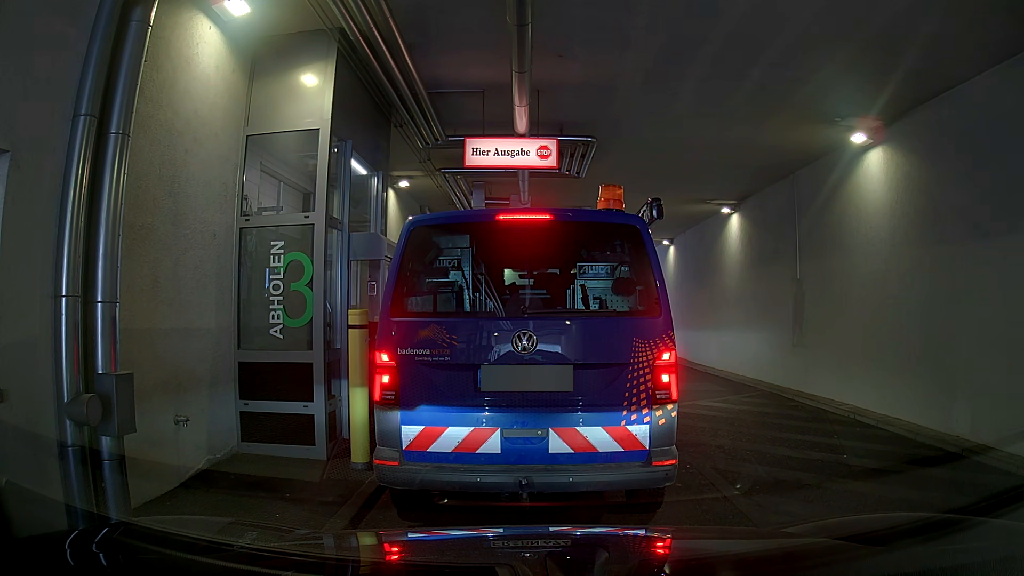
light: Day
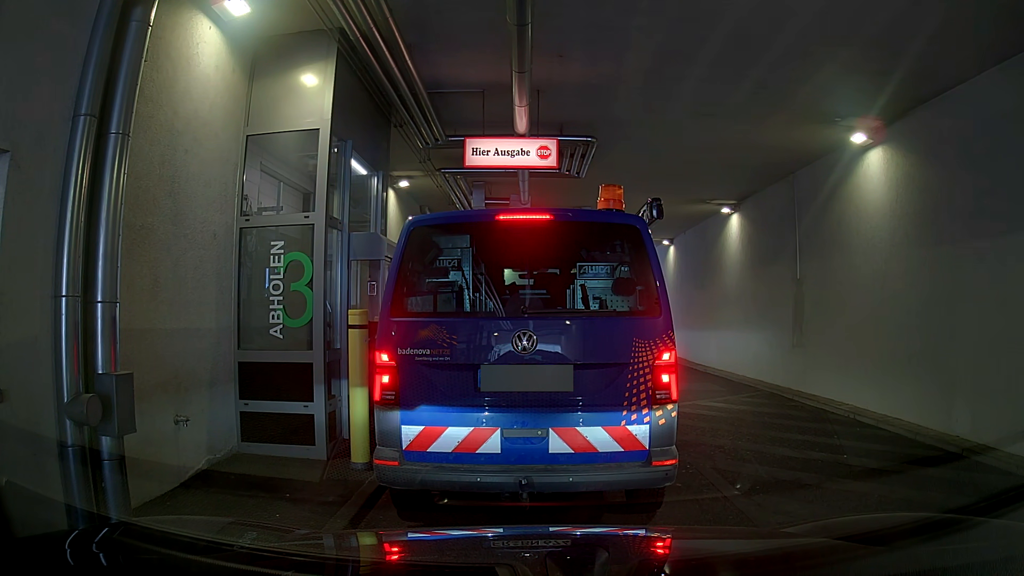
(0.0, 0.0) m; 0°
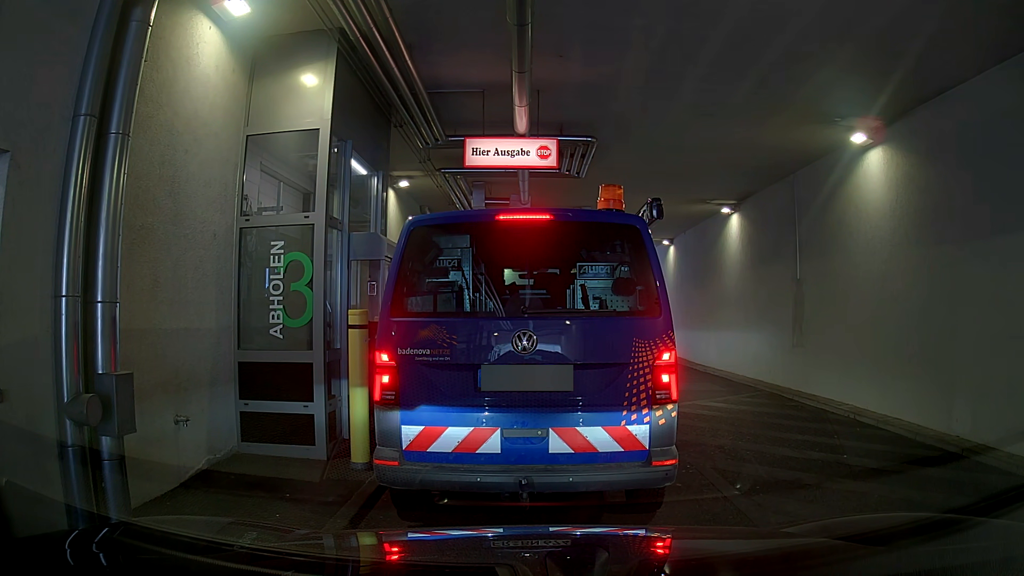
(0.0, 0.0) m; 0°
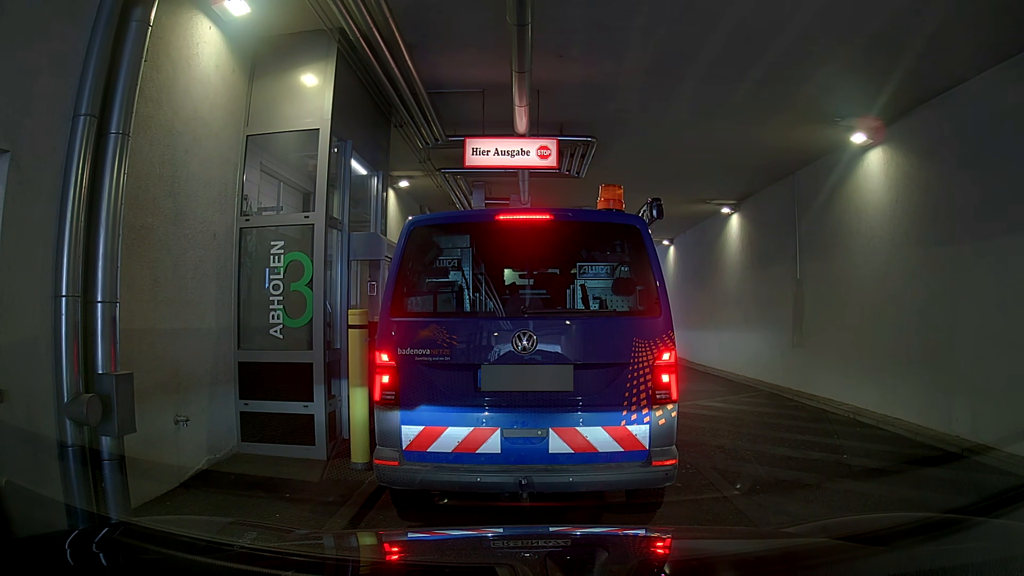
(0.0, 0.0) m; 0°
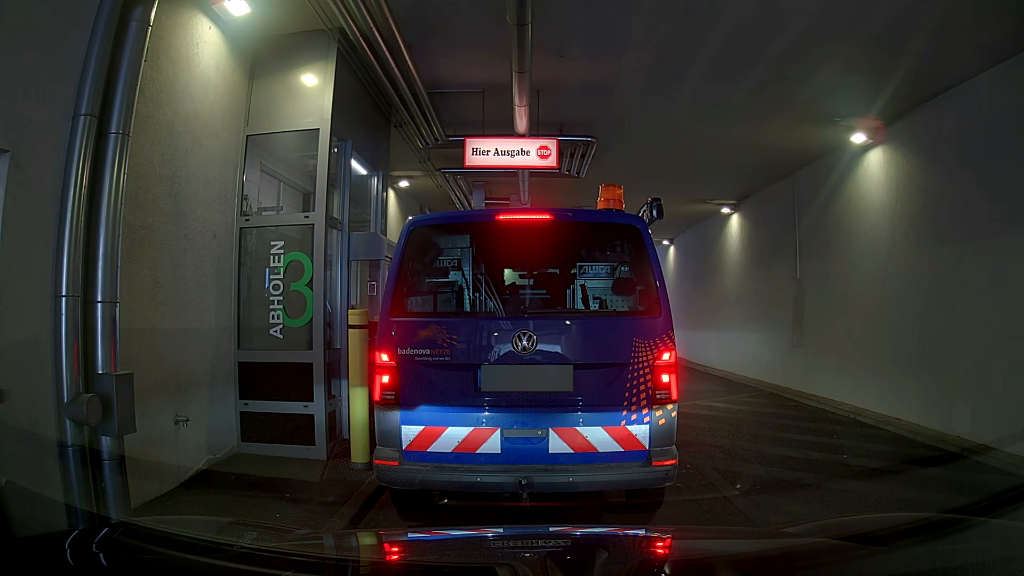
(0.0, 0.0) m; 0°
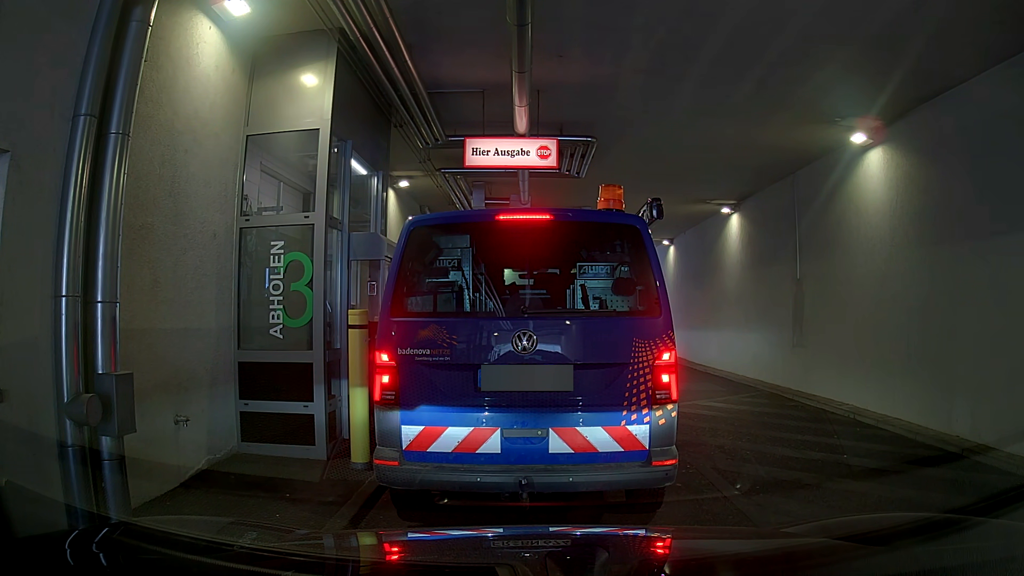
(0.0, 0.0) m; 0°
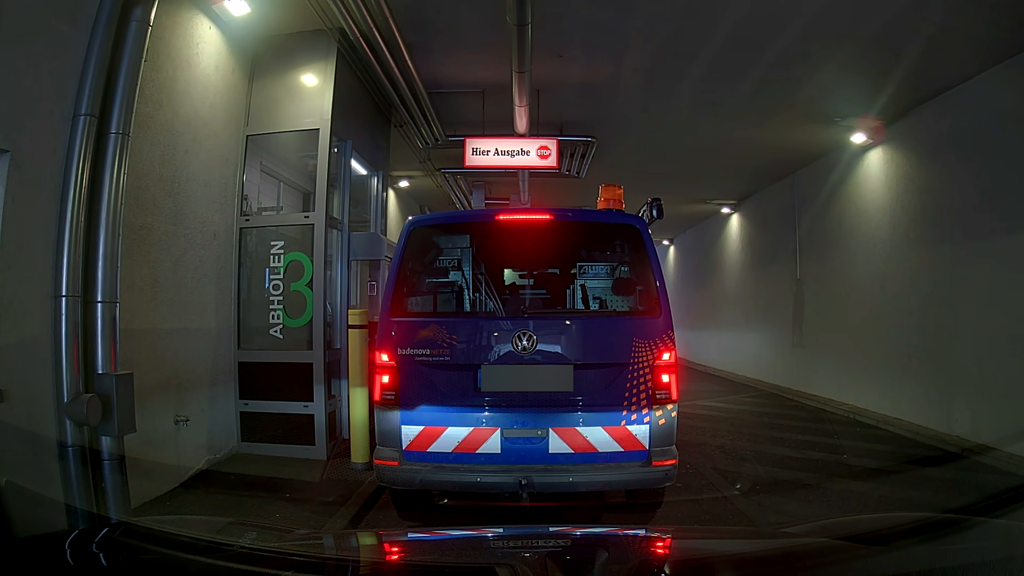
(0.0, 0.0) m; 0°
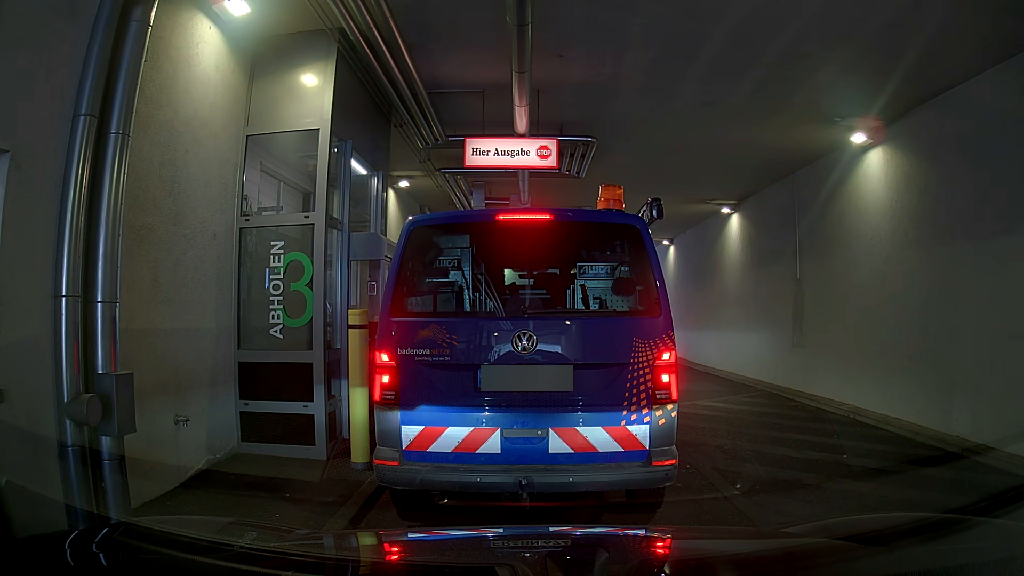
(0.0, 0.0) m; 0°
